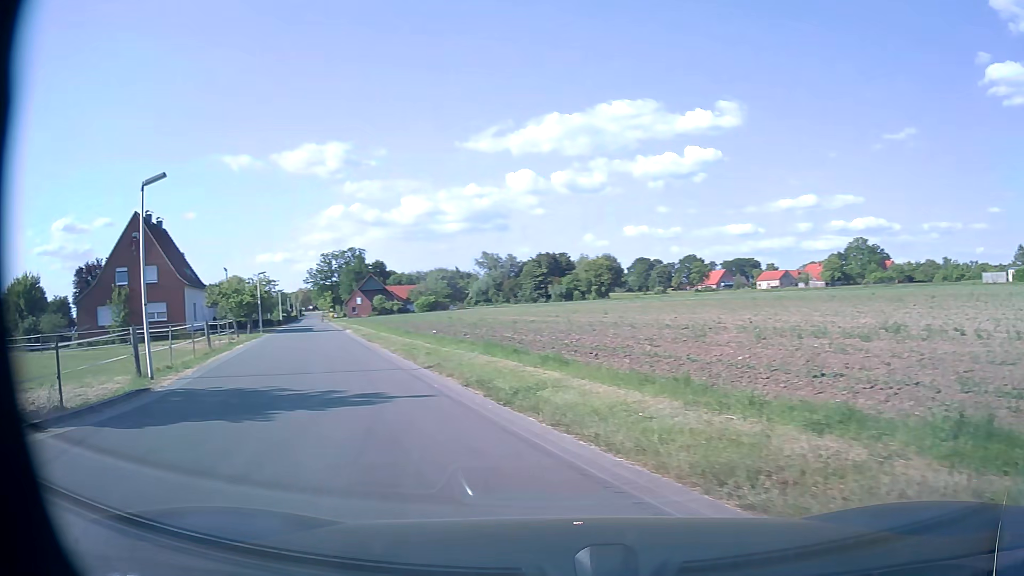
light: Day
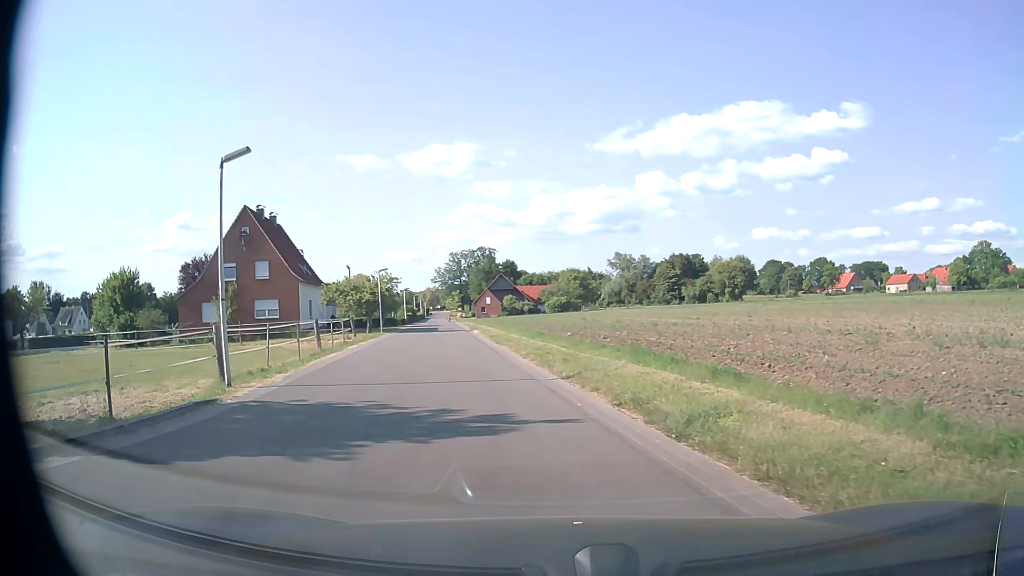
(-0.3, +2.6) m; -10°
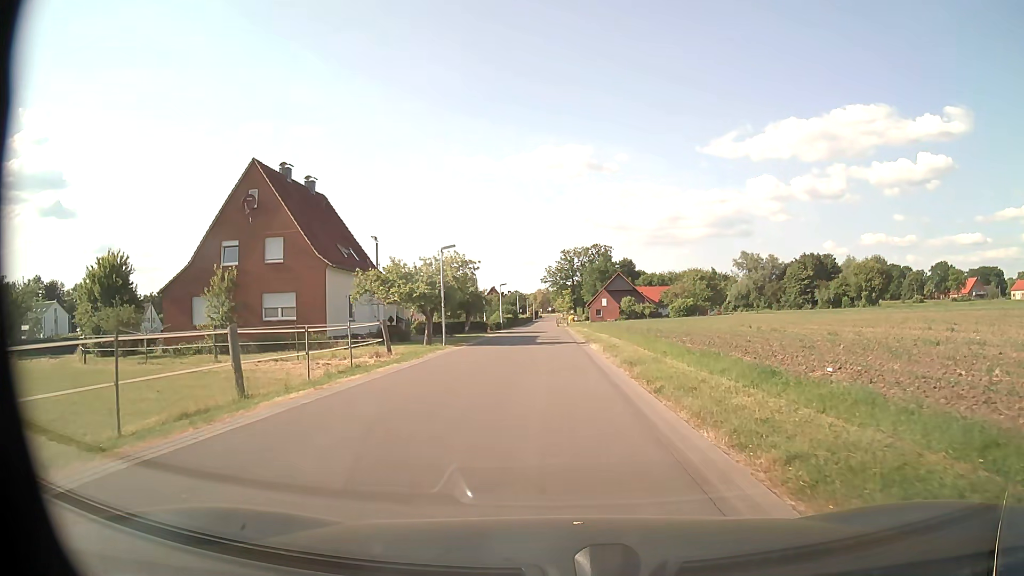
(-2.1, +17.9) m; -9°
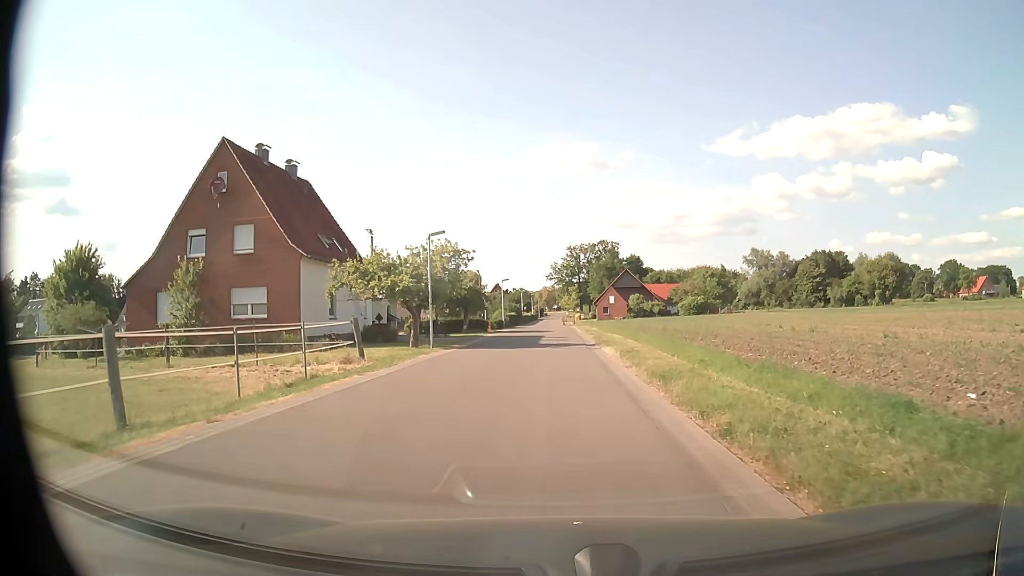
(0.0, +4.4) m; 0°
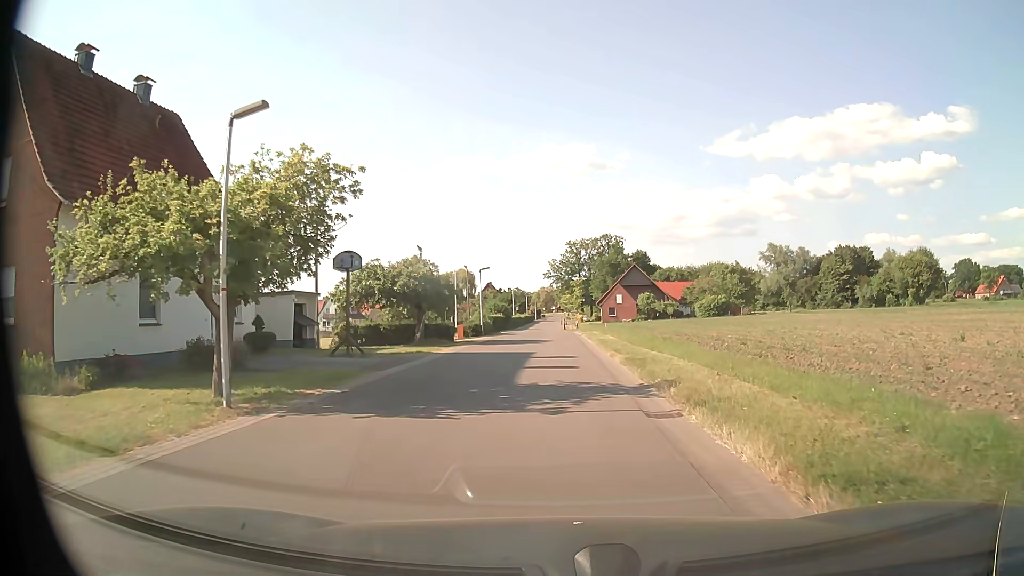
(0.0, +16.9) m; 0°
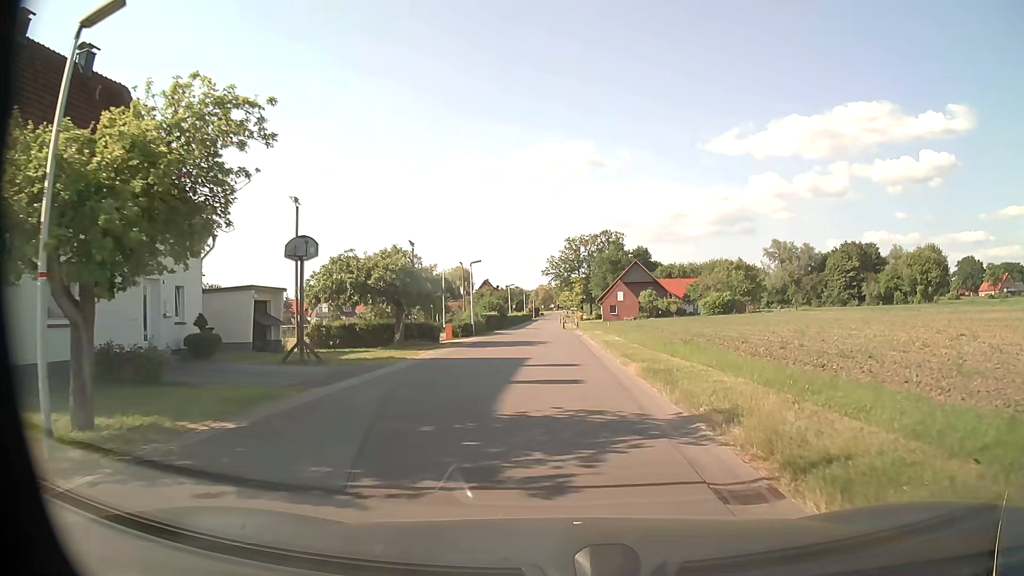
(0.0, +4.2) m; 0°
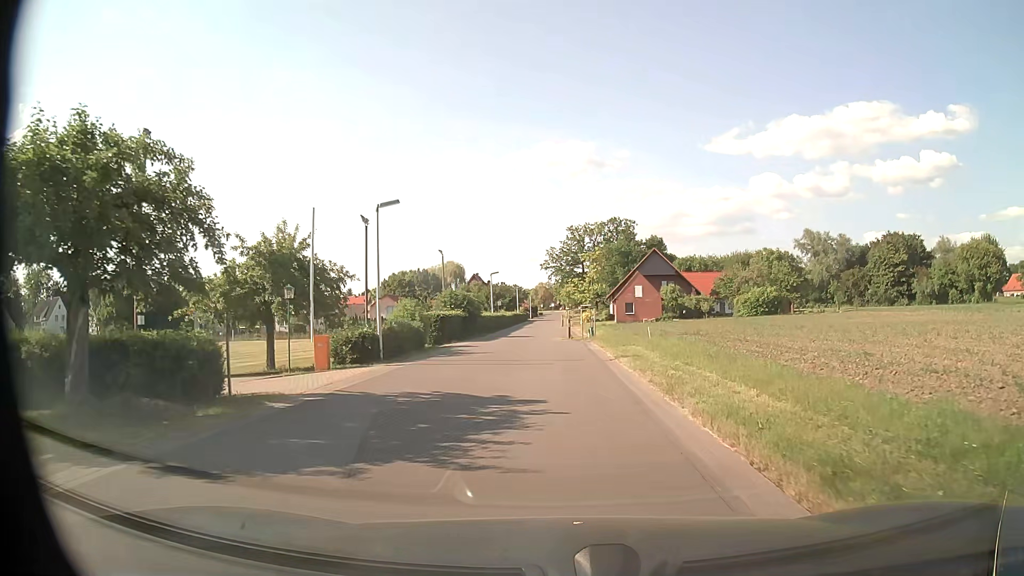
(-0.1, +21.7) m; 0°
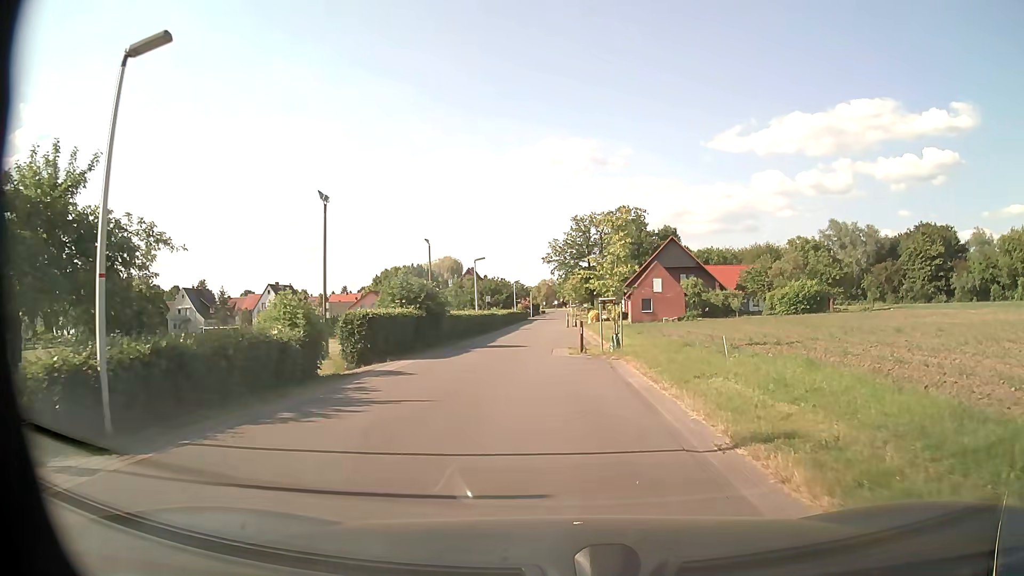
(-0.1, +12.4) m; 0°
(-1, +10) (-1, +20) (-2, +30) (-2, +40) (-2, +50) (-2, +60) (-1, +70) (0, +80) (0, +90) (0, +100) m
